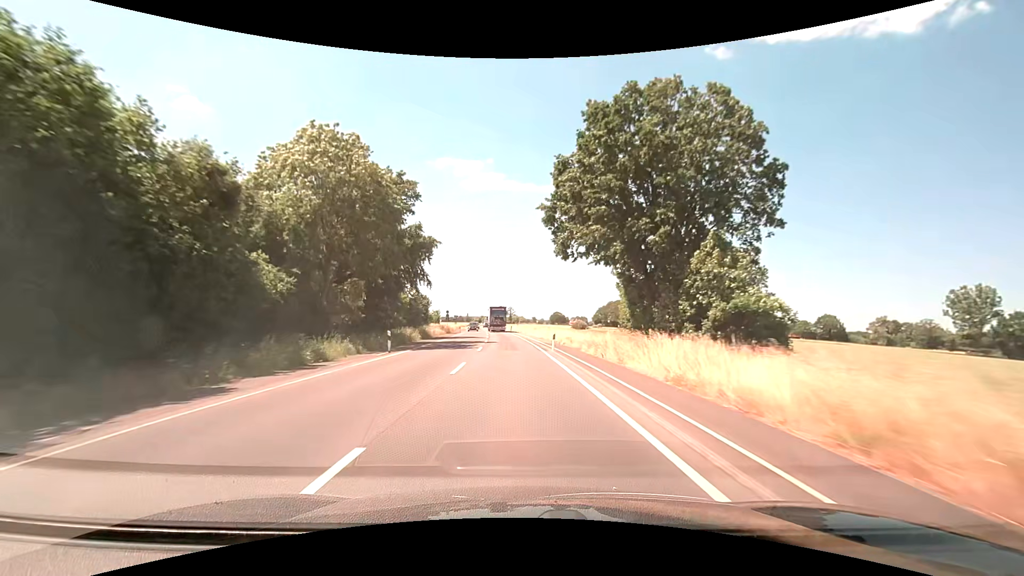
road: secondary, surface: asphalt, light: Day
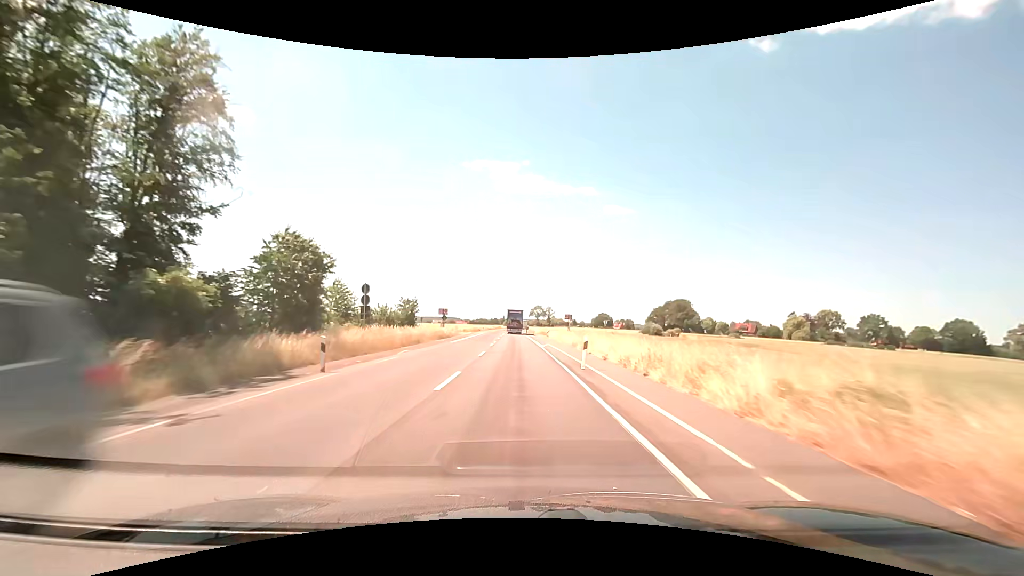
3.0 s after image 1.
(-2.7, +62.5) m; -4°
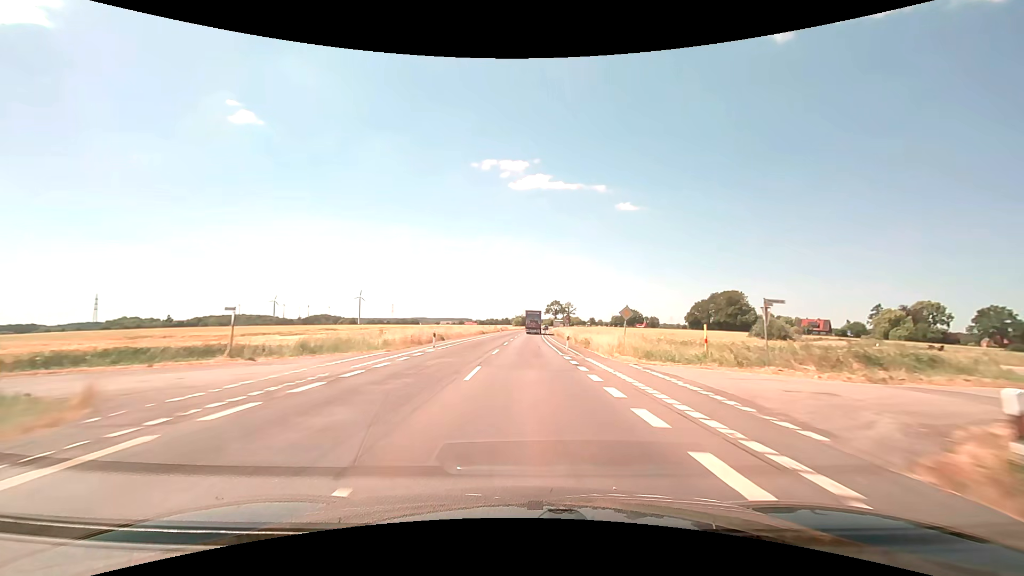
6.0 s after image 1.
(-1.4, +62.6) m; -1°
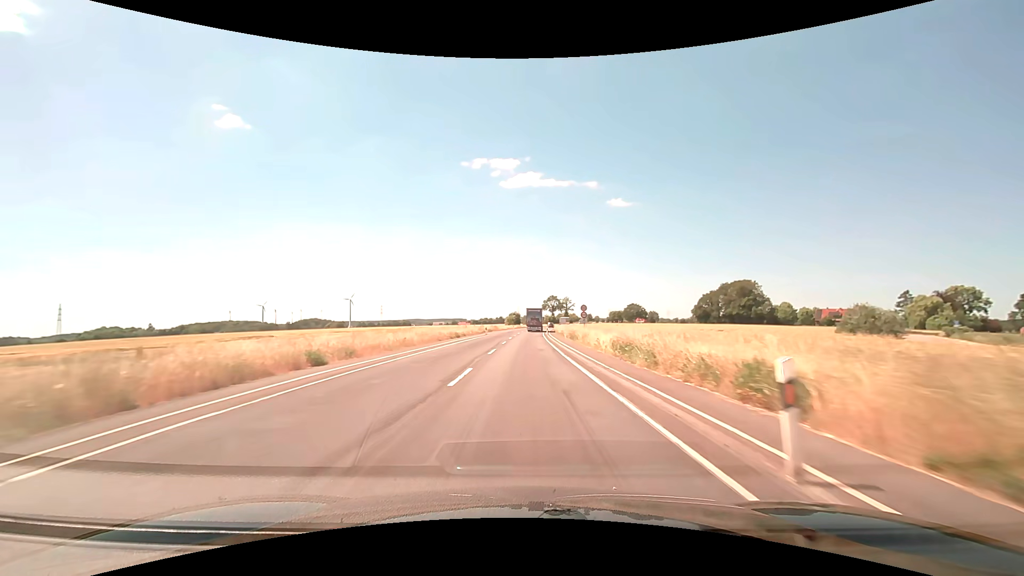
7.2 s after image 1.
(+0.1, +25.0) m; +1°
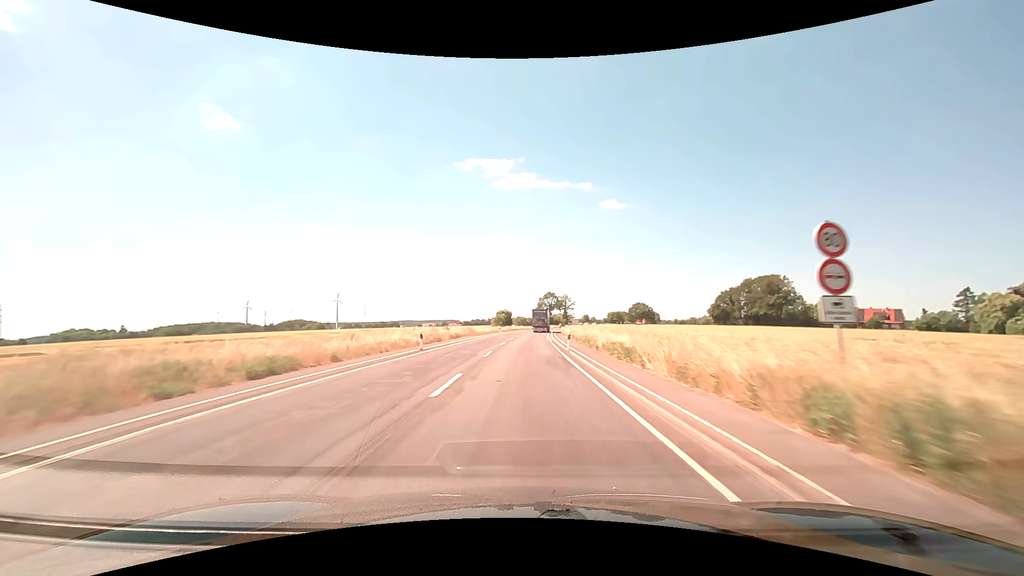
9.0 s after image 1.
(+0.2, +37.6) m; +1°
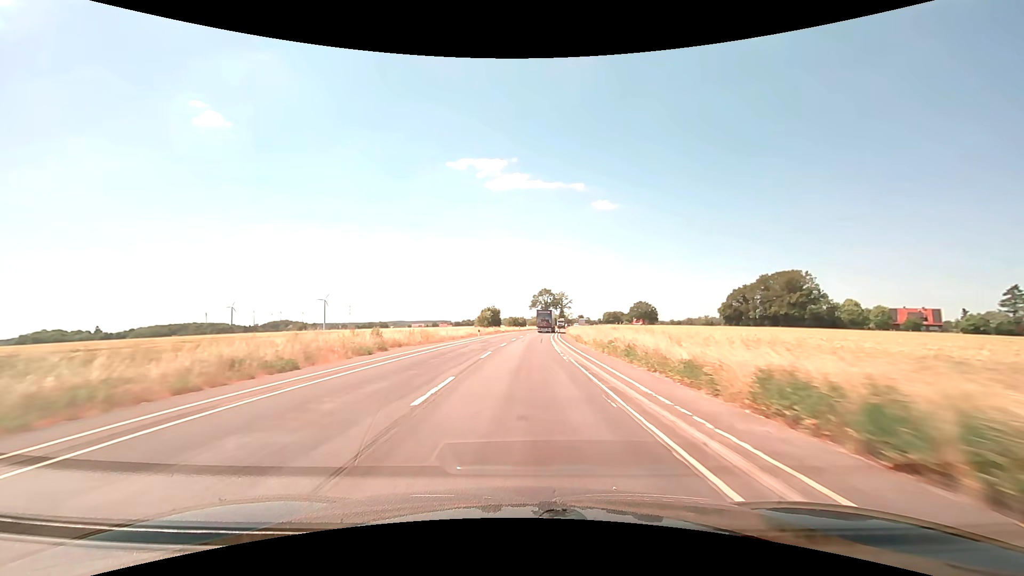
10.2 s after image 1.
(+0.2, +25.1) m; +1°
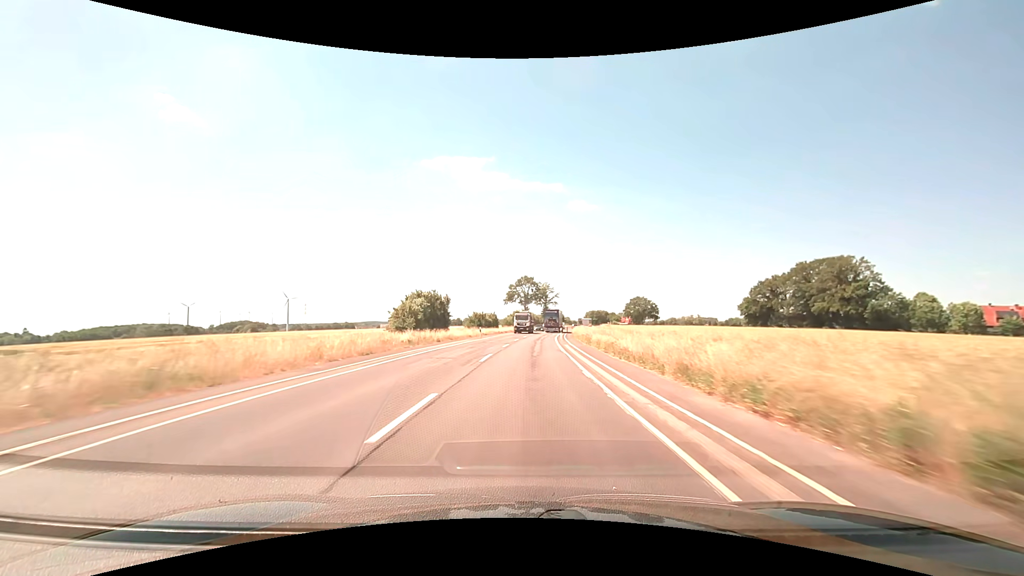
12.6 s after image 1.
(+1.0, +50.0) m; +3°
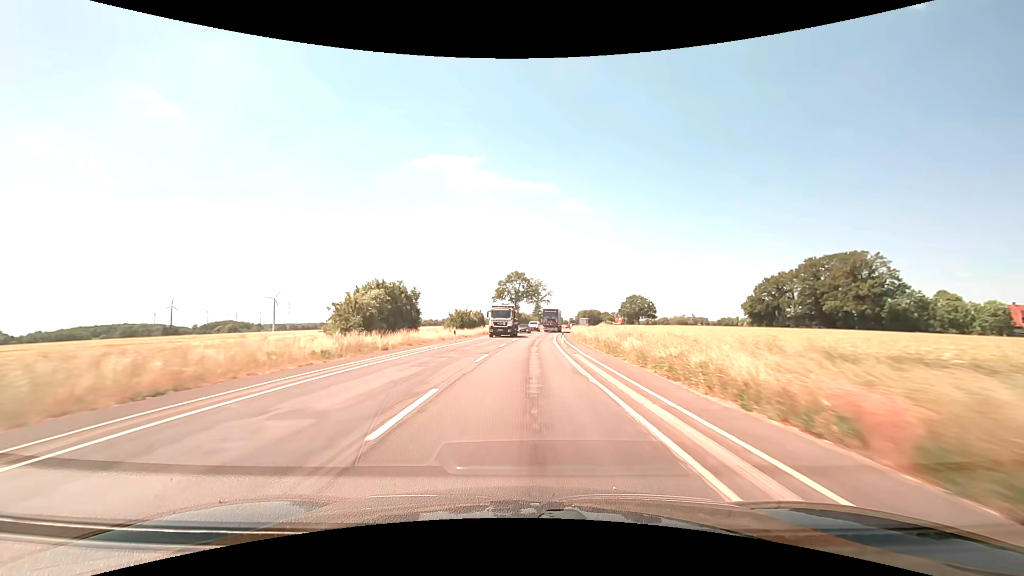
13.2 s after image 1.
(+0.1, +12.5) m; +1°
(0, +10) (0, +20) (+1, +30) (+1, +40) (+2, +50) (+2, +60) (+3, +70) (+4, +80) (+5, +90) (+6, +100) m
